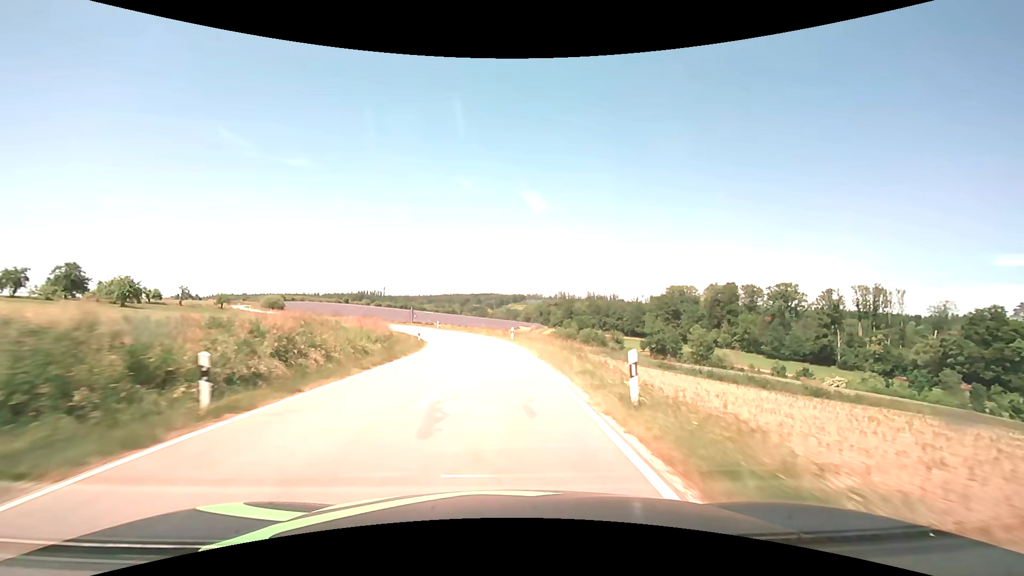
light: Day
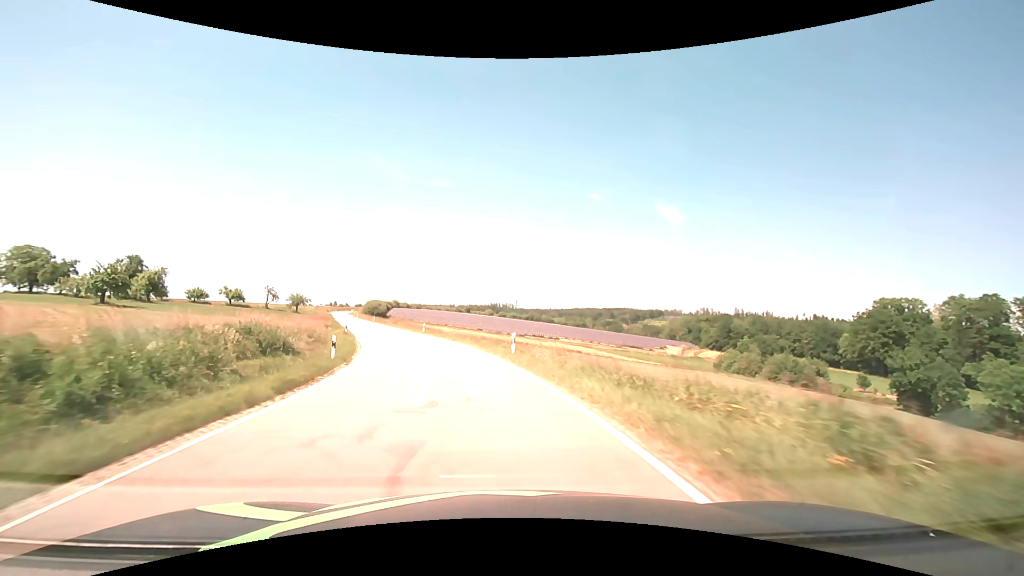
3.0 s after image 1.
(-3.8, +47.9) m; -15°
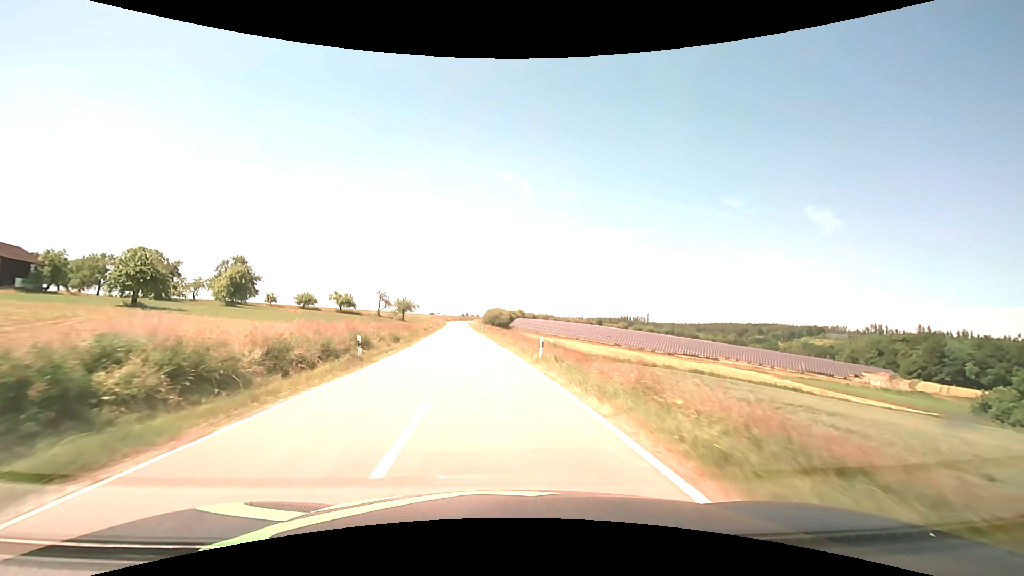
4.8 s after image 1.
(-4.0, +28.3) m; -15°
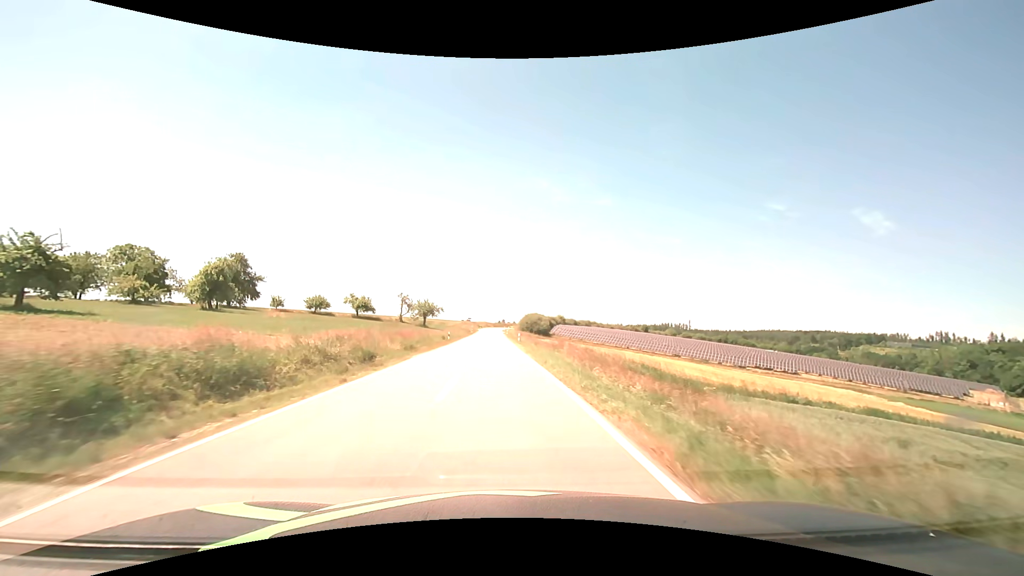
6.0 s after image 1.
(-0.9, +19.3) m; -4°
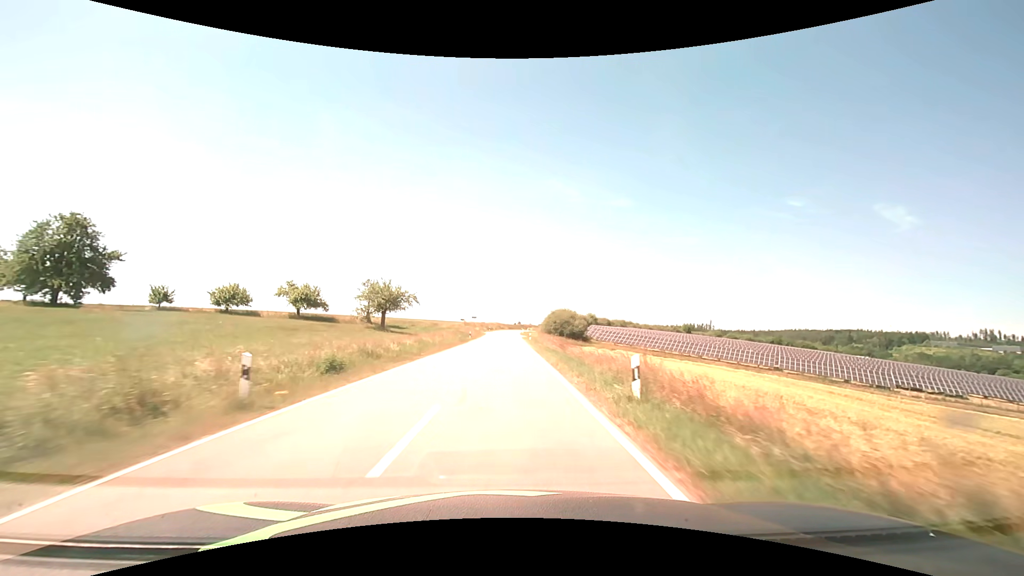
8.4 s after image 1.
(-0.7, +41.4) m; -2°
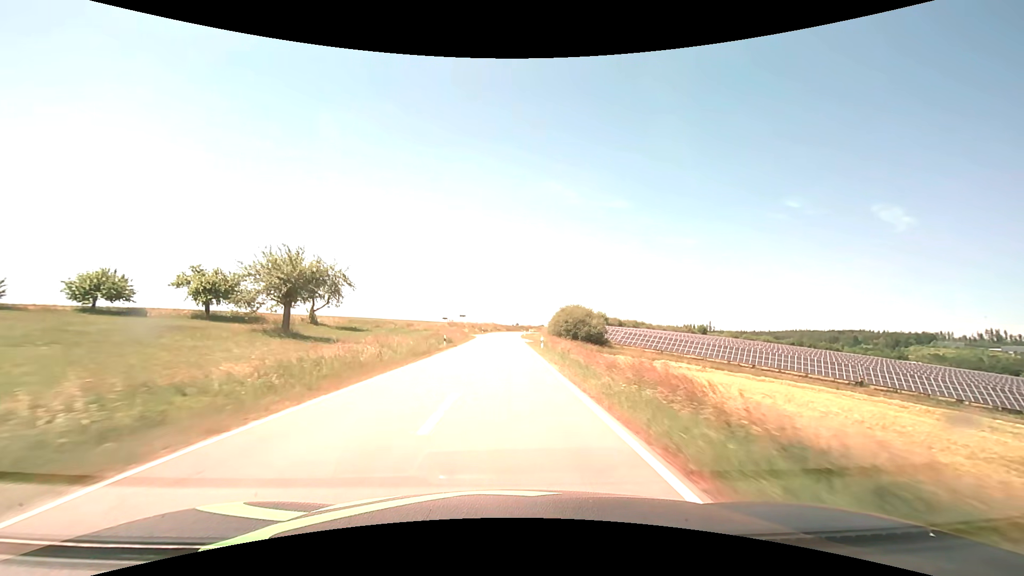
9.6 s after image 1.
(0.0, +22.4) m; 0°
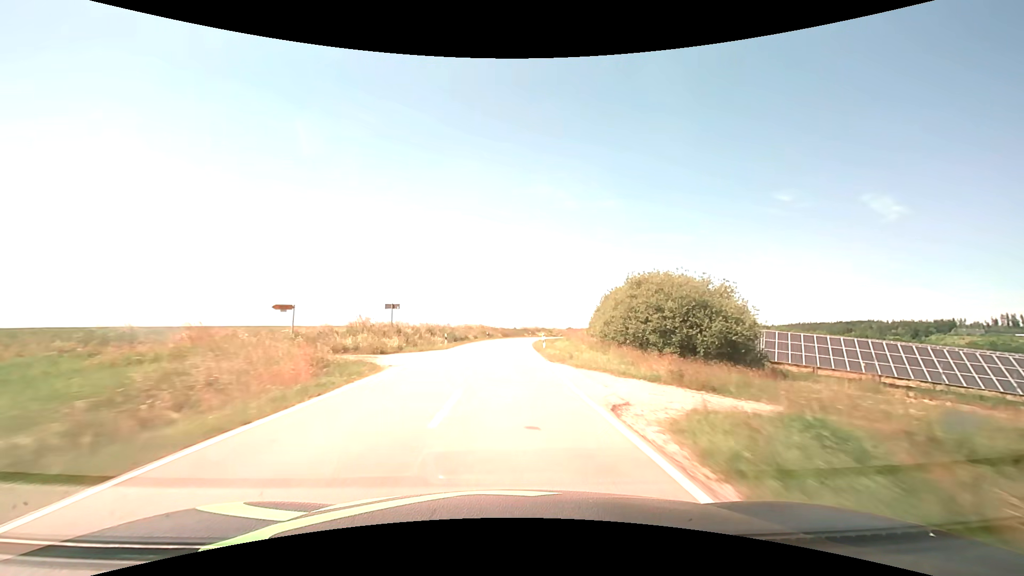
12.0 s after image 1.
(+0.2, +48.1) m; 0°
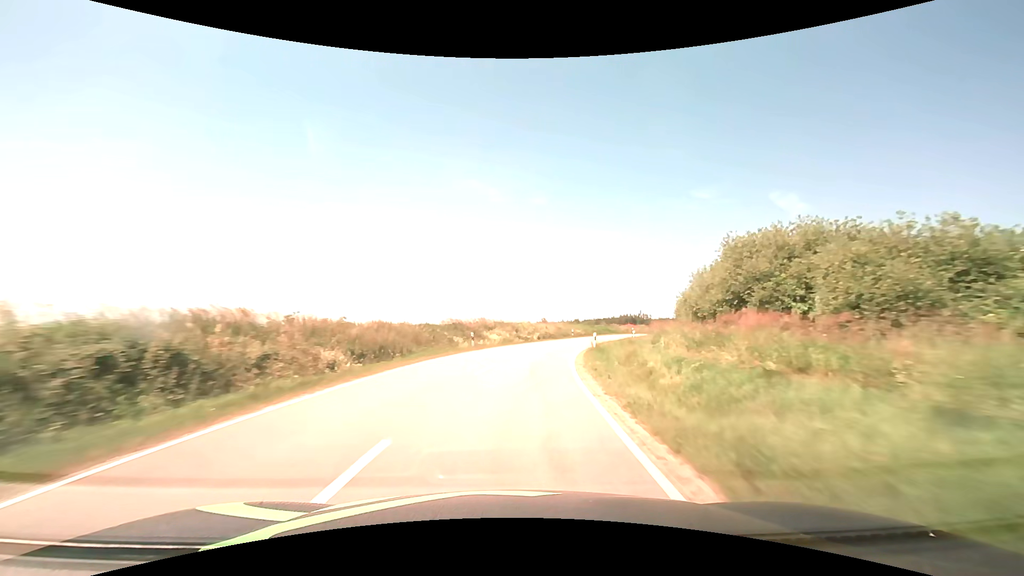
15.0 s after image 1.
(+2.0, +65.1) m; +7°
(0, +10) (+1, +20) (+3, +30) (+5, +39) (+9, +49) (+12, +58) (+17, +67) (+22, +76) (+27, +84) (+33, +92) m
